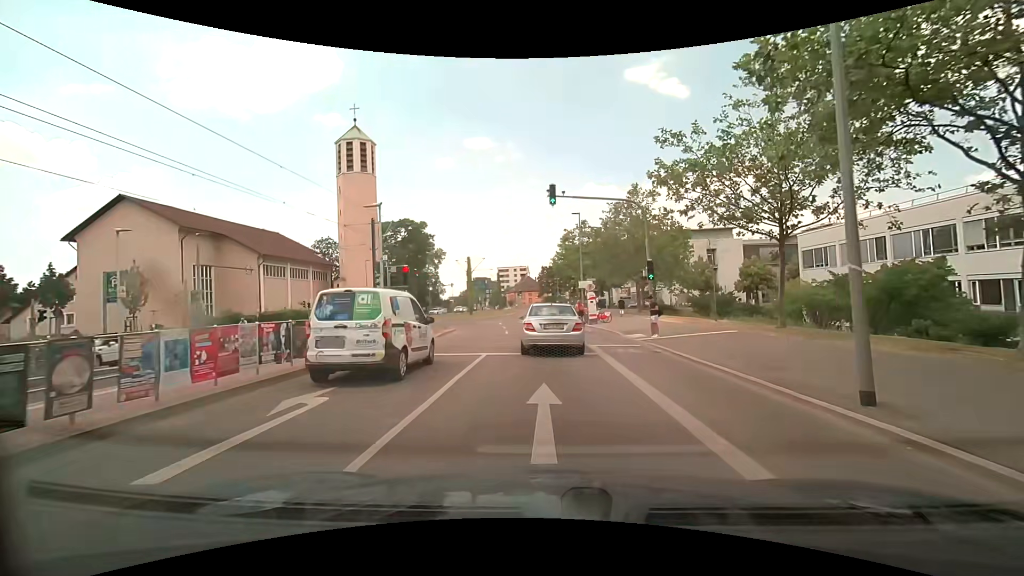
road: secondary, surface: asphalt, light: Day
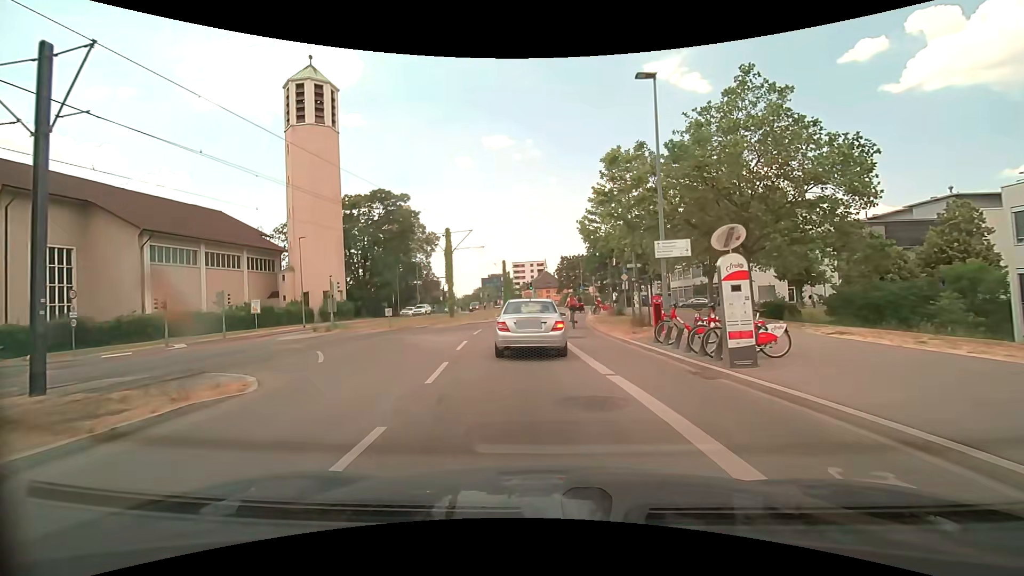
(+0.1, +22.5) m; -1°
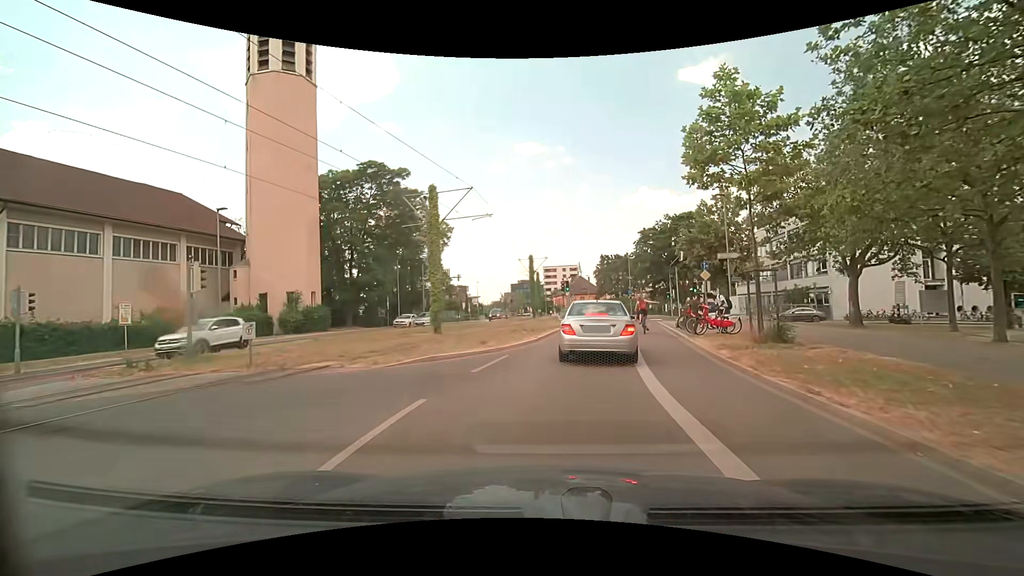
(-0.9, +16.5) m; -4°
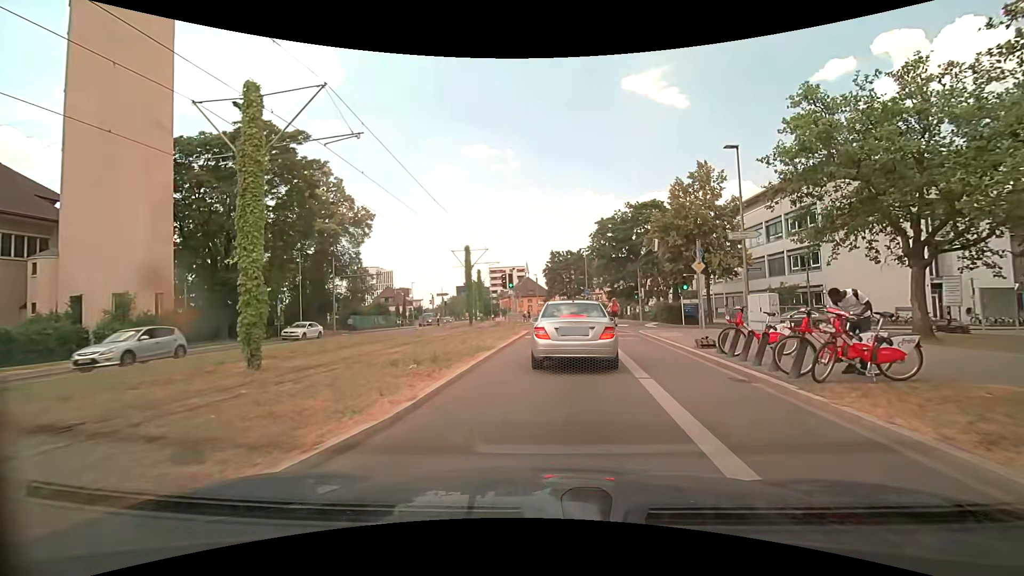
(+0.5, +11.4) m; +5°
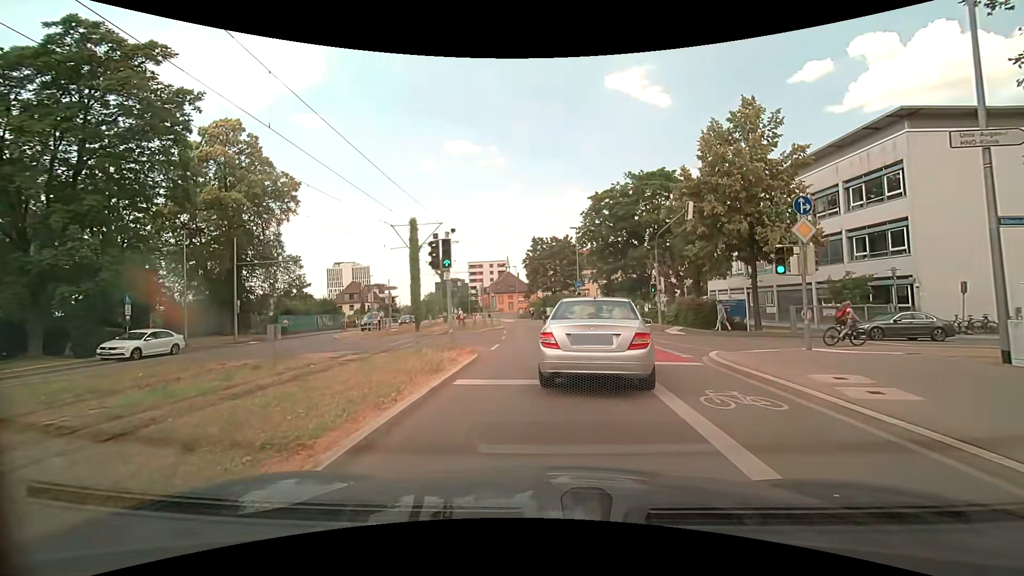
(+0.4, +12.9) m; +3°
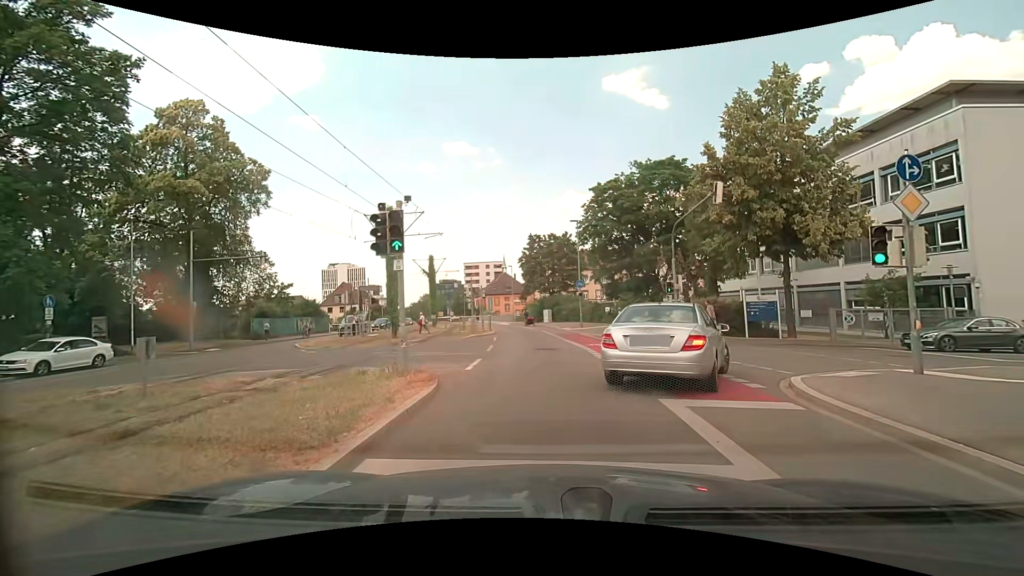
(0.0, +4.3) m; +1°
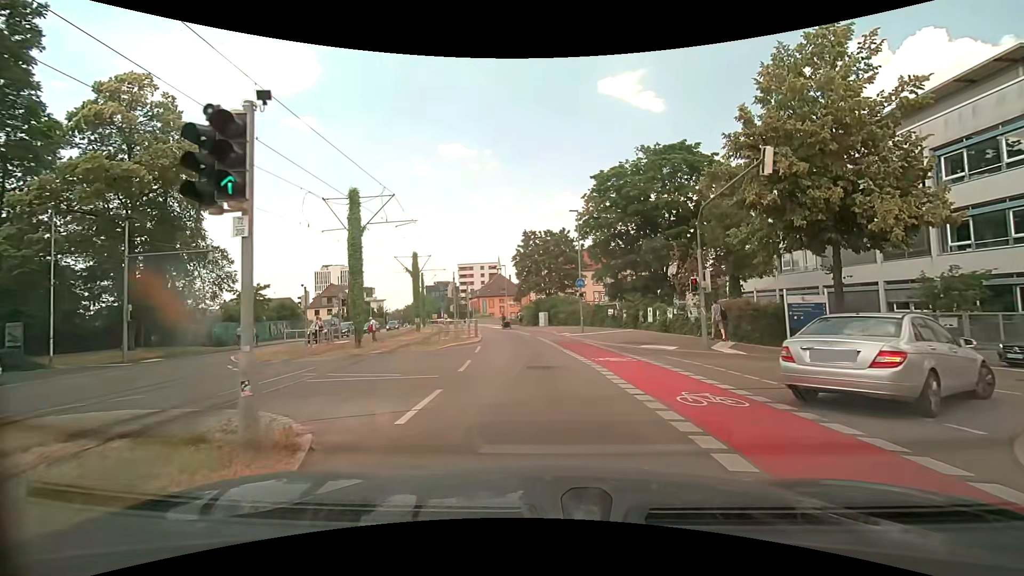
(-0.1, +5.0) m; -1°
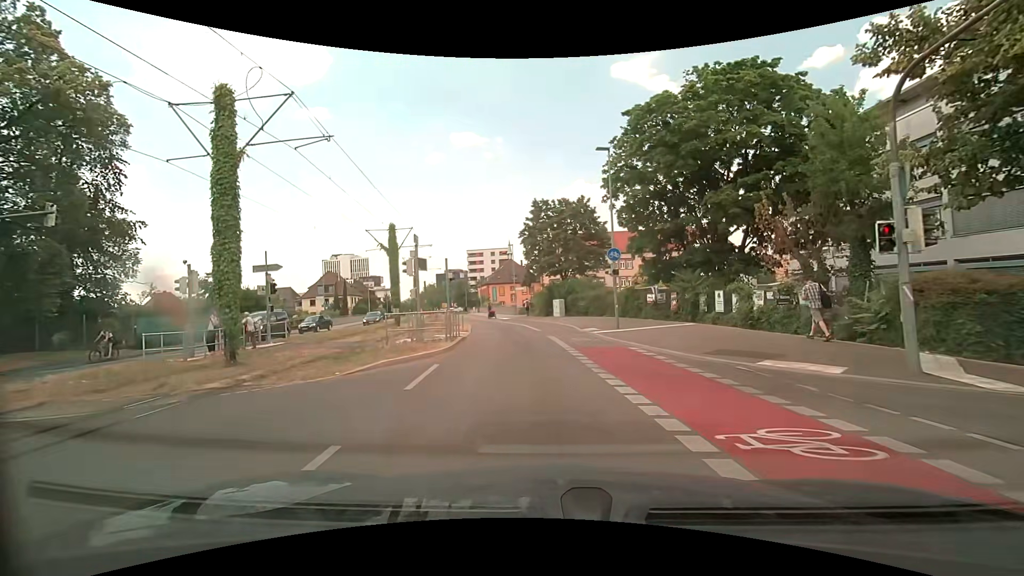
(-0.1, +10.6) m; -2°
(0, +10) (-1, +20) (-2, +30) (-4, +40) (-7, +49) (-9, +59) (-11, +69) (-14, +79) (-16, +88) (-18, +98) m
